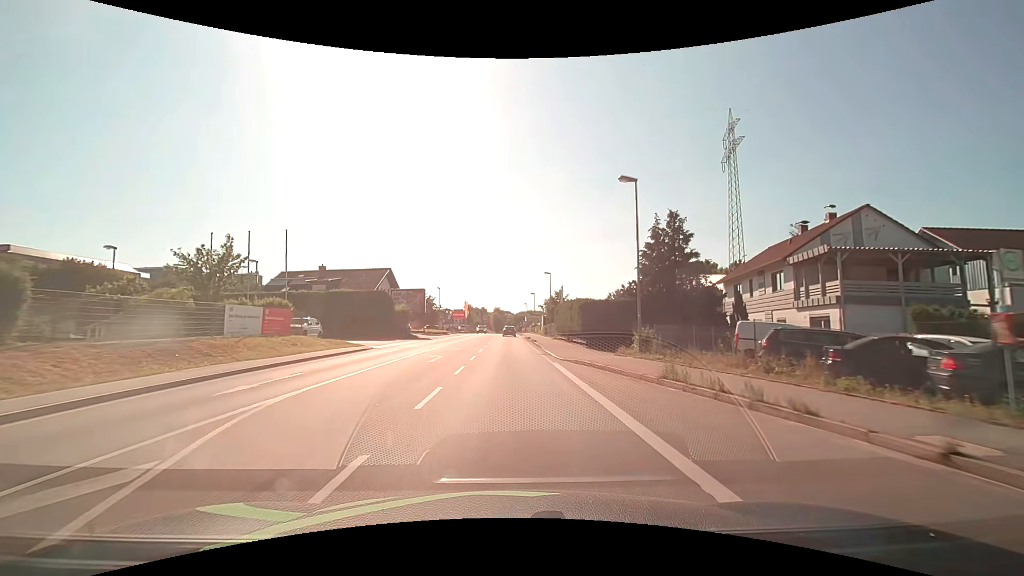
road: primary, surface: asphalt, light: Day
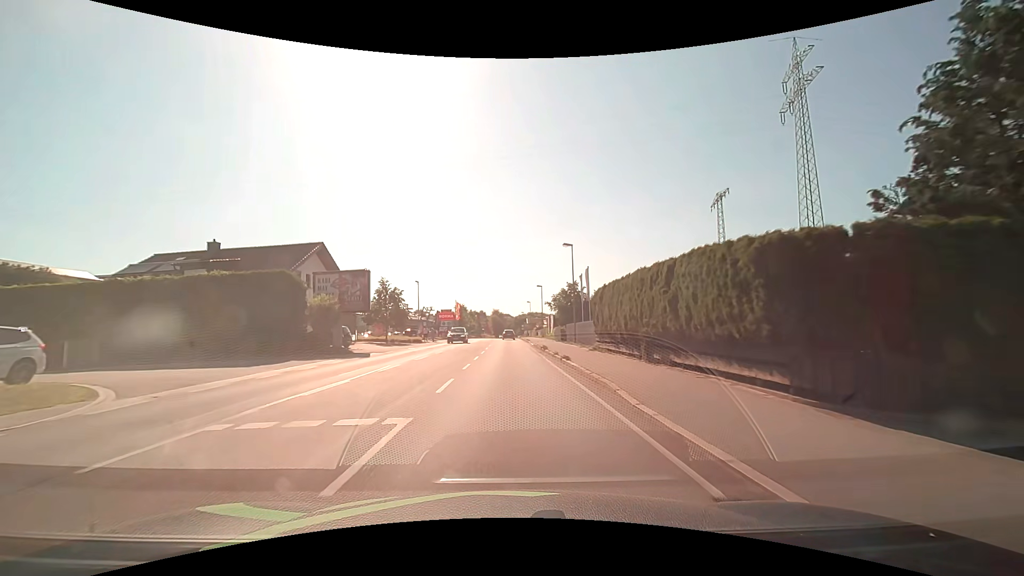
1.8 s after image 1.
(0.0, +22.3) m; 0°
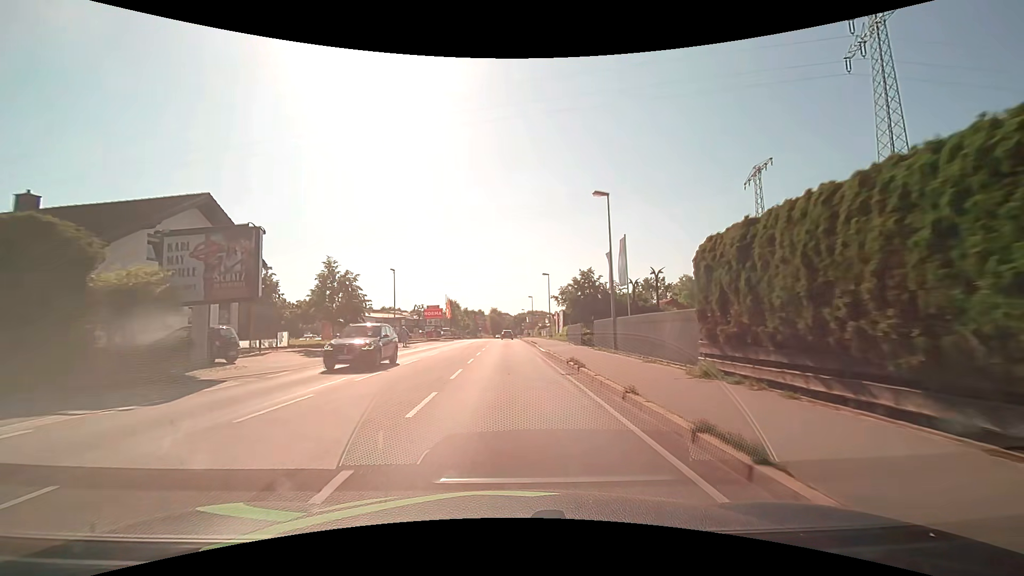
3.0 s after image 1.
(-0.1, +15.0) m; 0°
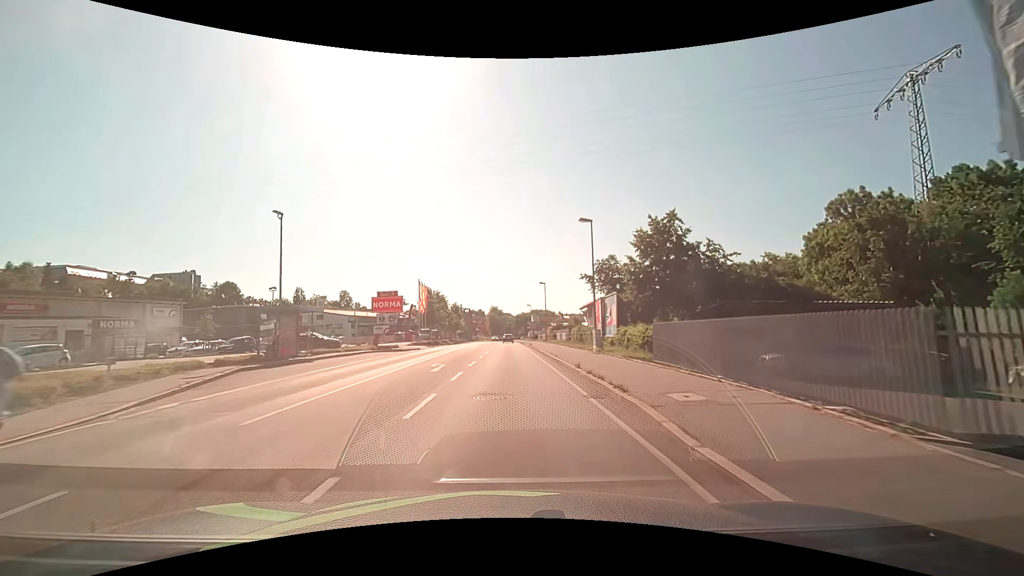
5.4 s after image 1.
(+0.1, +30.2) m; 0°
(0, +10) (0, +20) (0, +30) (0, +40) (0, +50) (0, +60) (0, +70) (0, +80) (0, +90) (0, +100) m
